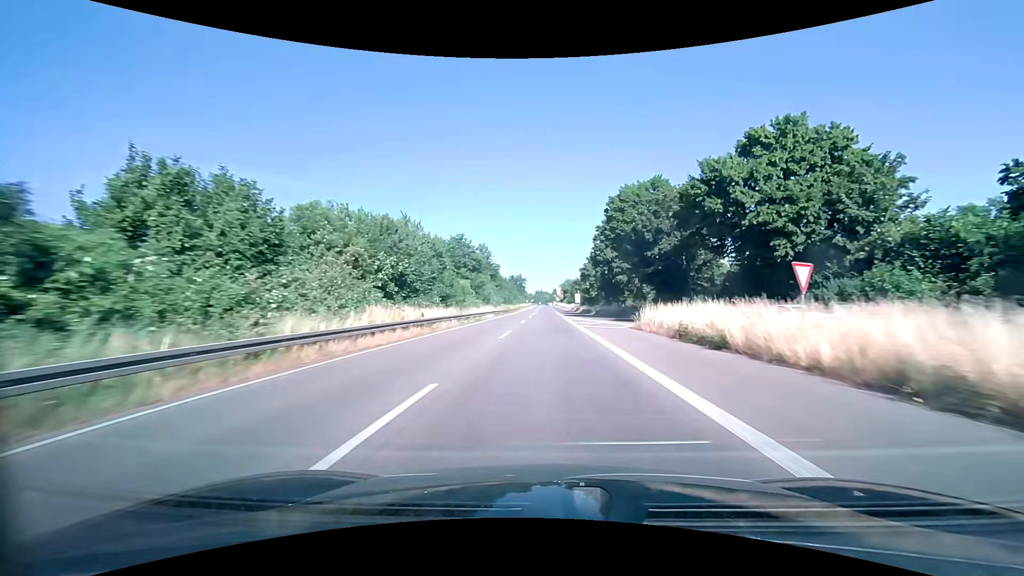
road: trunk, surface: asphalt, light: Day
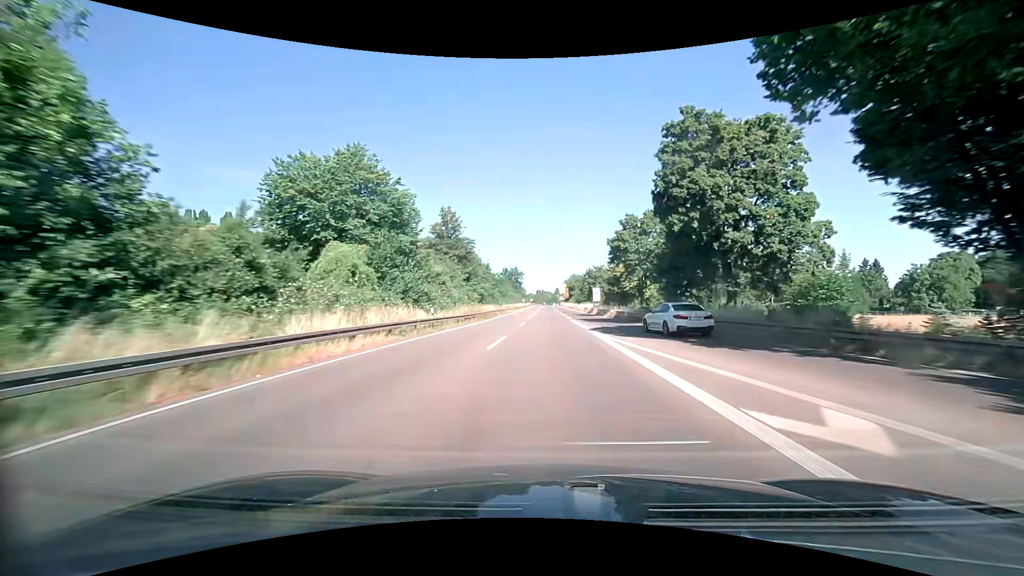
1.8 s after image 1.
(0.0, +42.4) m; 0°
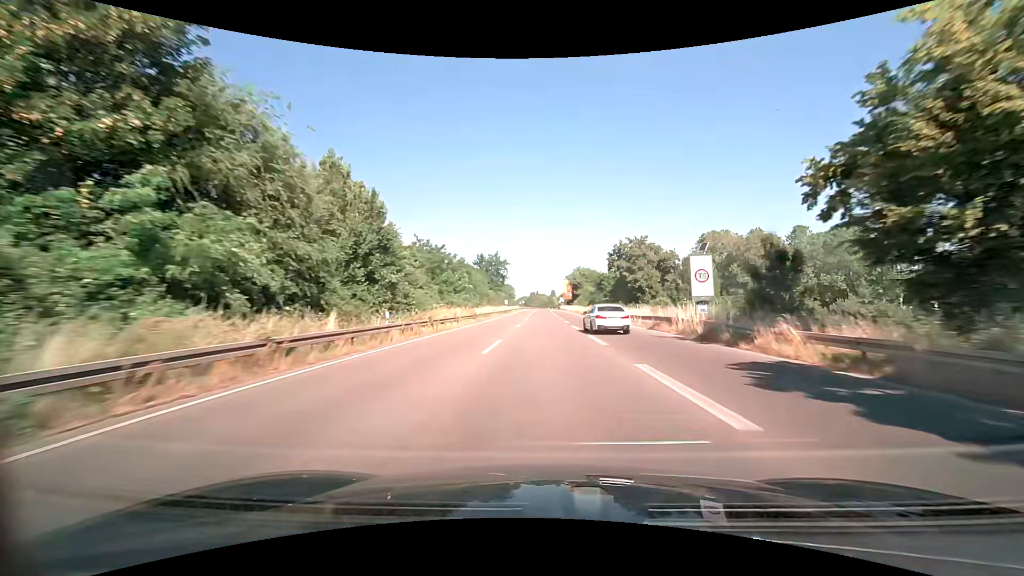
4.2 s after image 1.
(0.0, +55.9) m; 0°
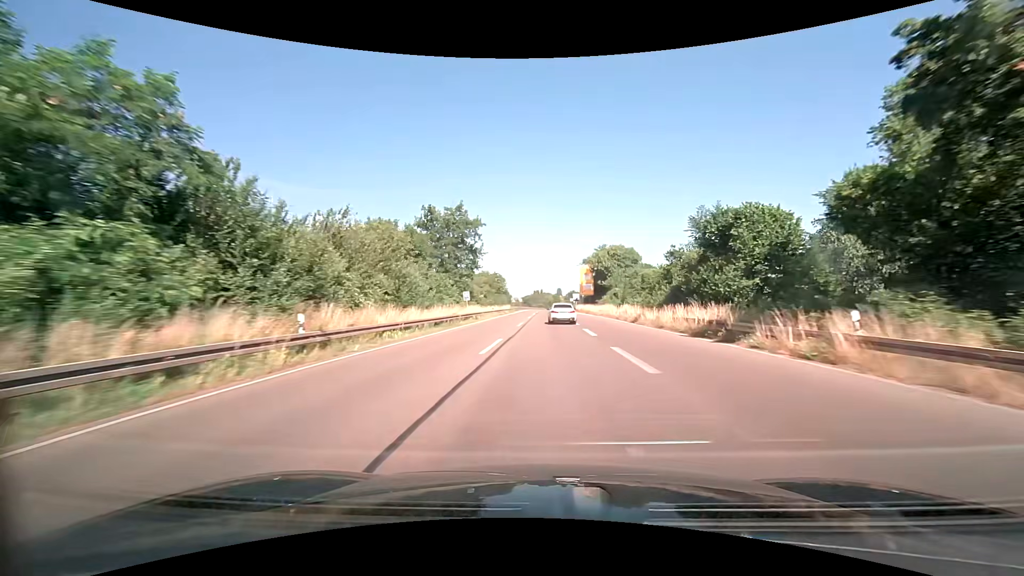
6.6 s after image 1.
(-0.2, +55.8) m; -1°
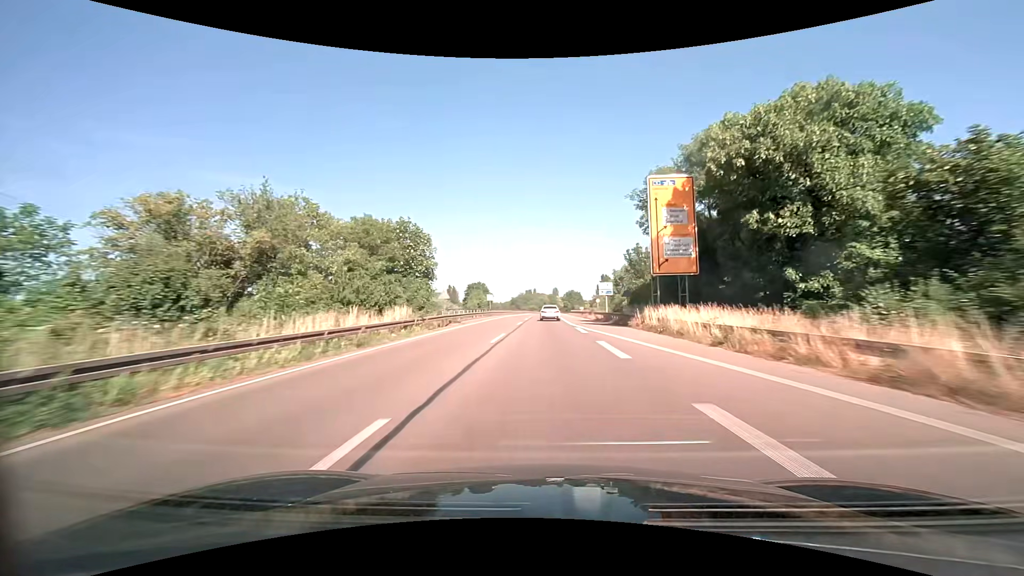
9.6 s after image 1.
(+0.3, +69.3) m; +1°
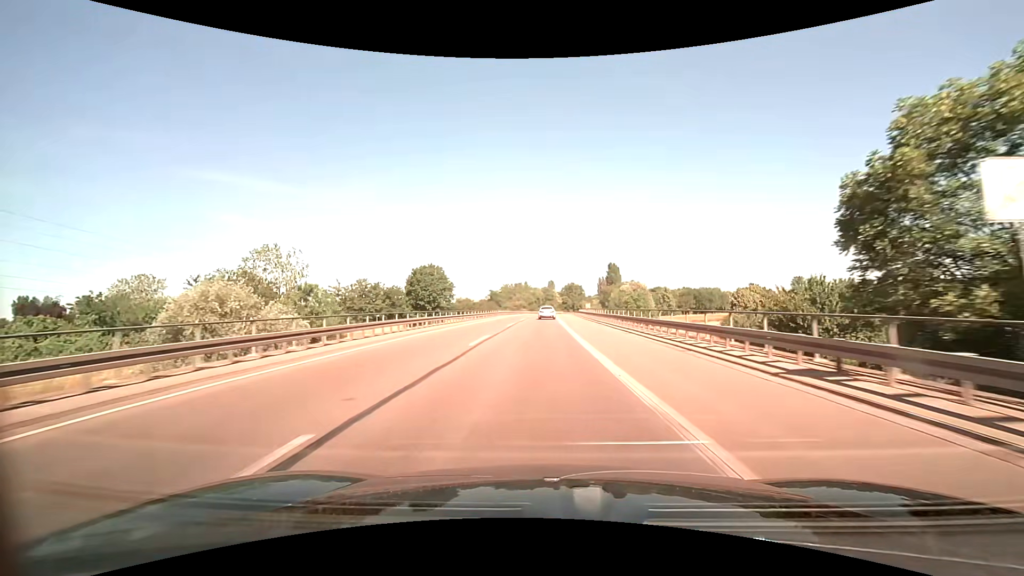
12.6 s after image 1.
(+0.2, +69.4) m; +1°
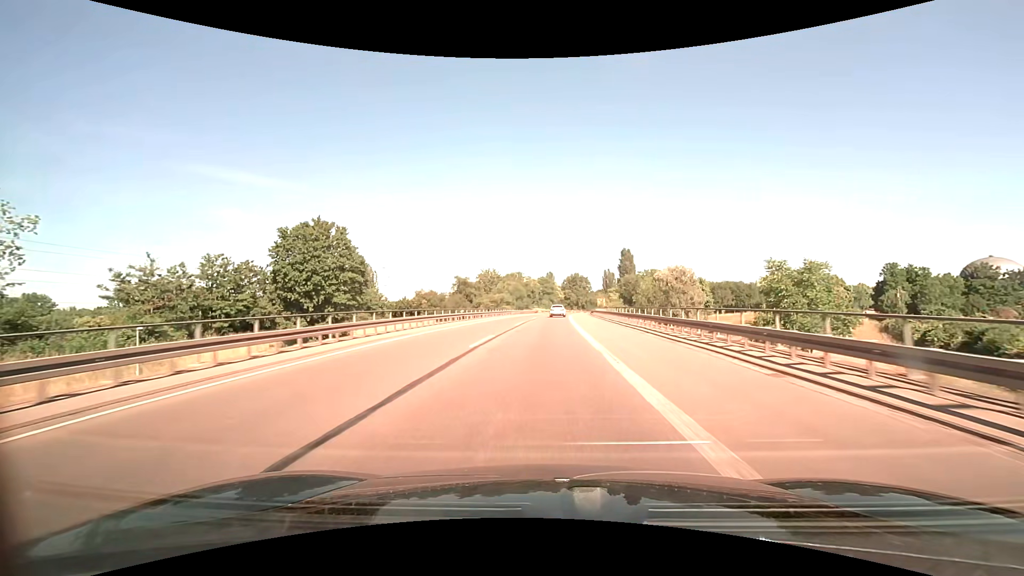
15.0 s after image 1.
(-0.1, +55.6) m; 0°
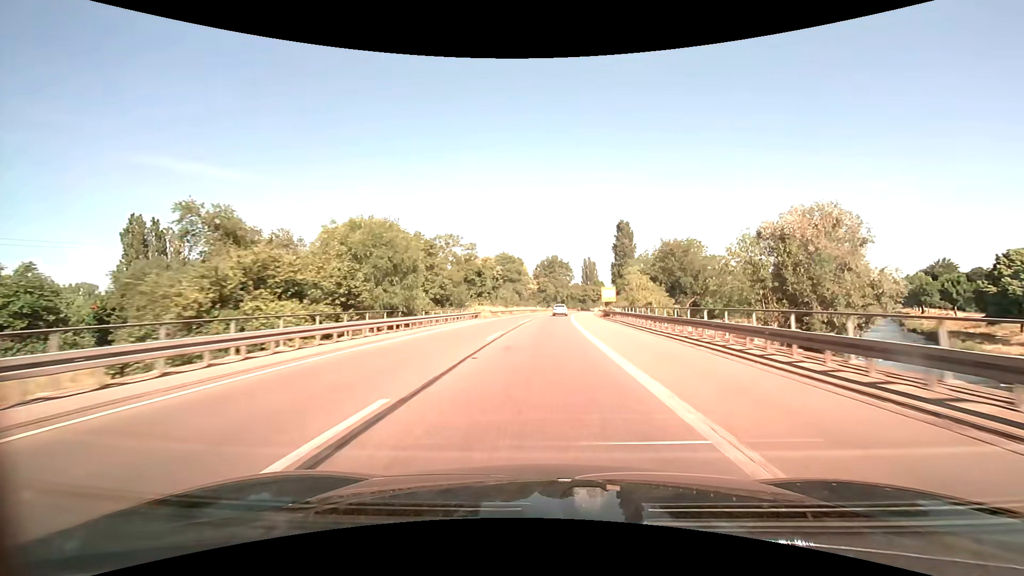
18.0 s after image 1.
(+1.7, +68.2) m; +3°
(0, +10) (0, +20) (0, +30) (+1, +40) (+1, +50) (+1, +60) (+2, +70) (+3, +80) (+4, +90) (+5, +100) m
